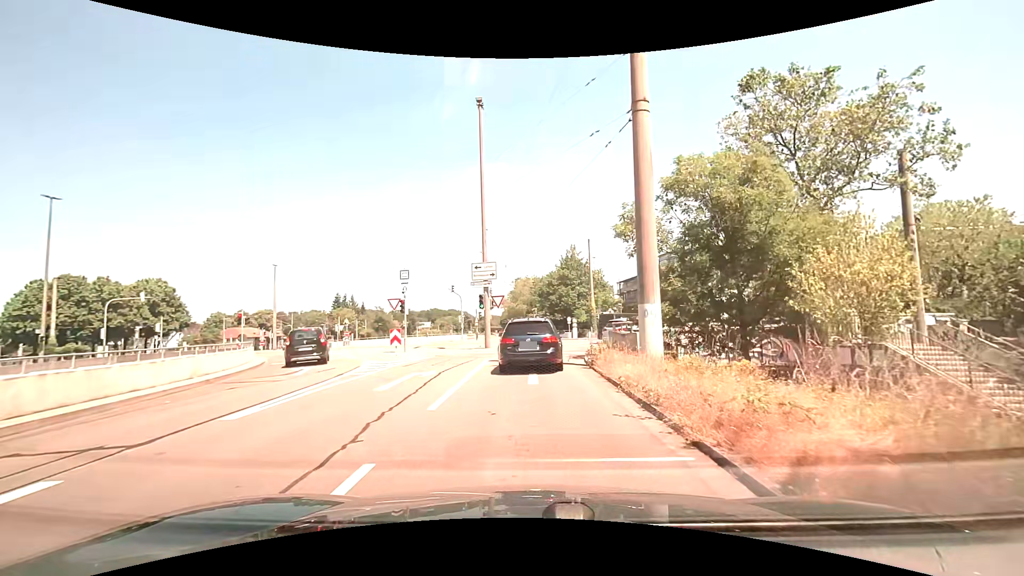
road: trunk_link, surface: asphalt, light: Day
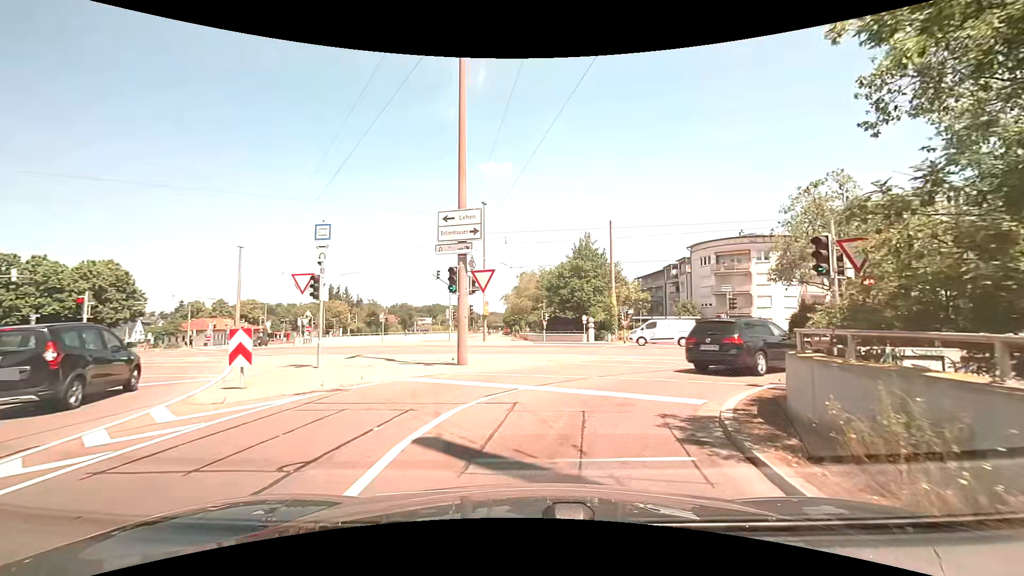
(-0.2, +12.7) m; -1°
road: tertiary_link
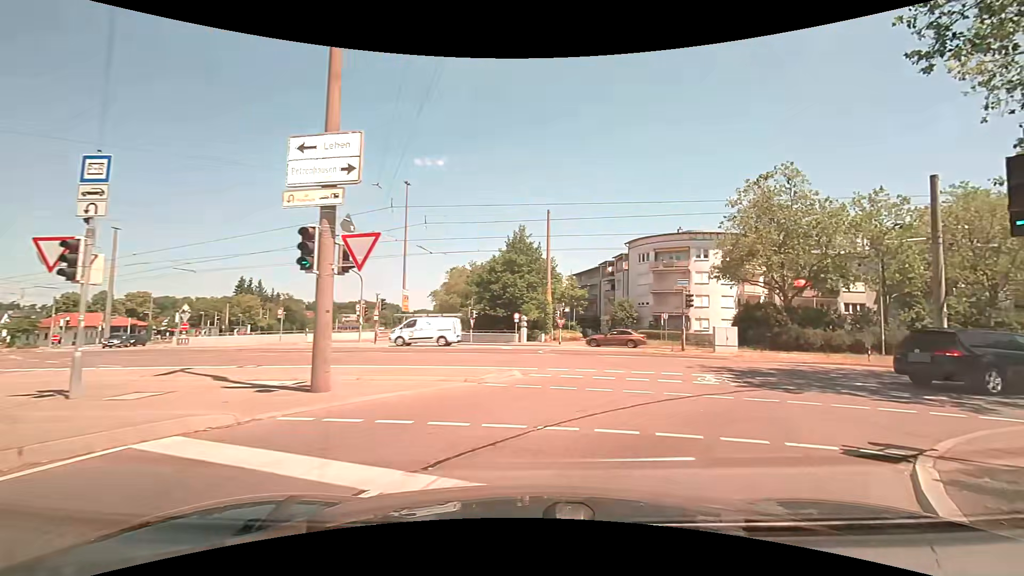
(+0.2, +5.8) m; +8°
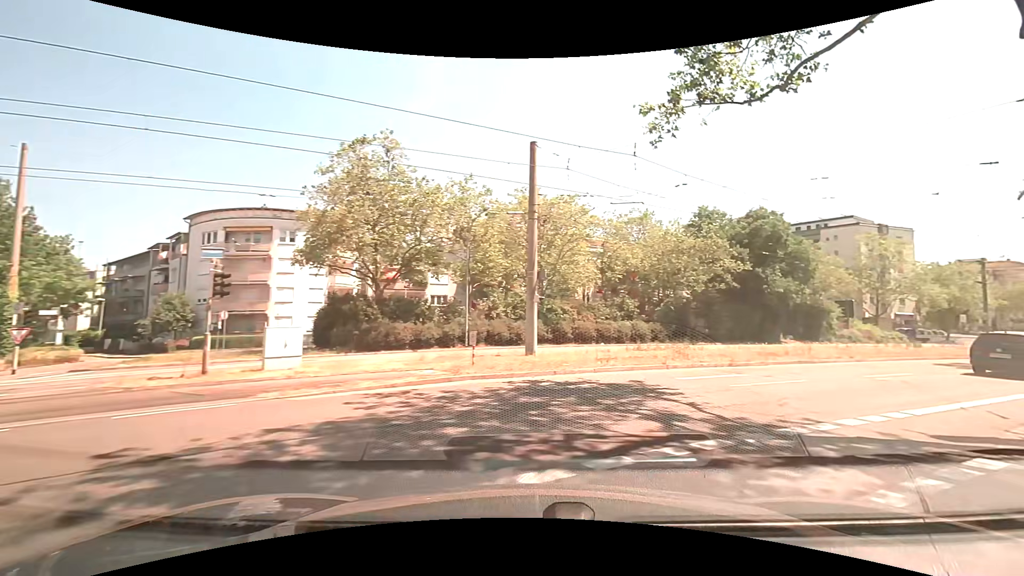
(+3.9, +10.1) m; +44°
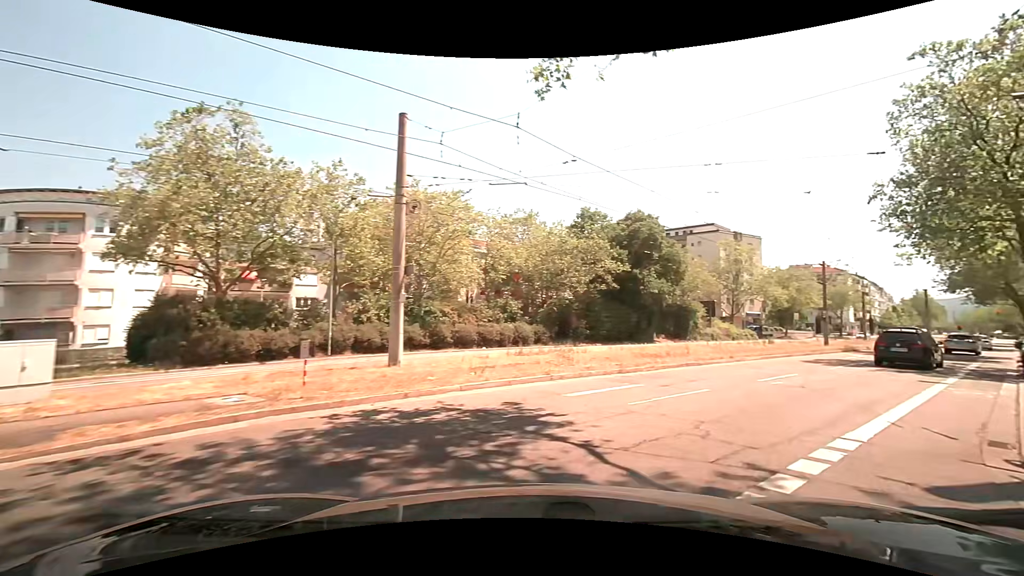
(+0.3, +3.1) m; +12°
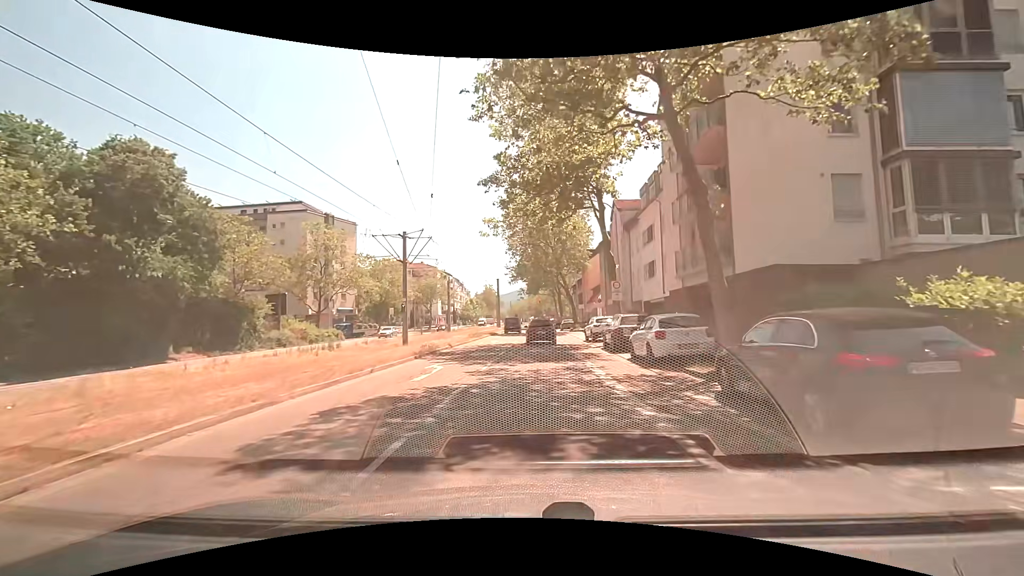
(+8.7, +15.9) m; +42°
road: tertiary
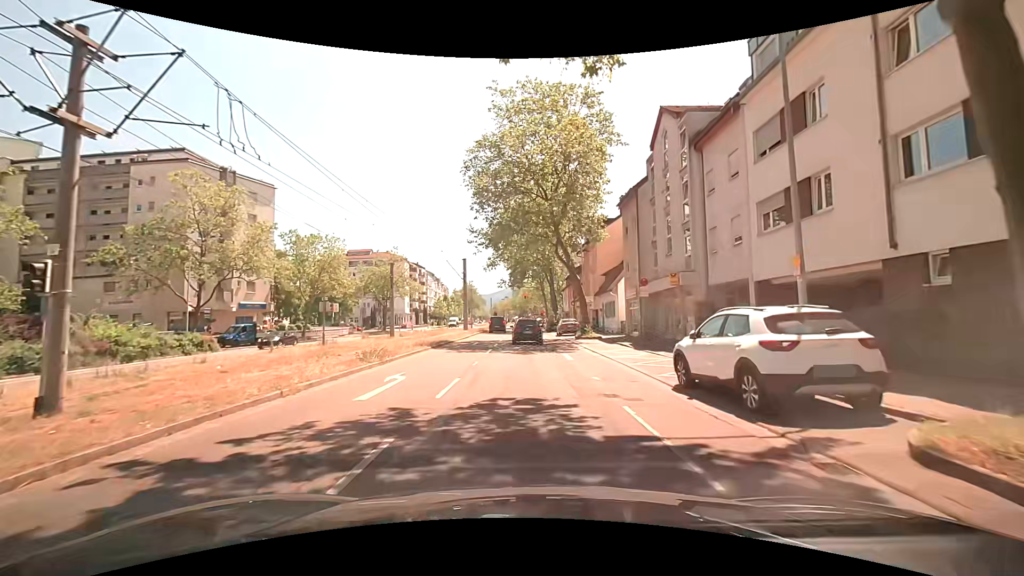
(+0.3, +22.9) m; +2°
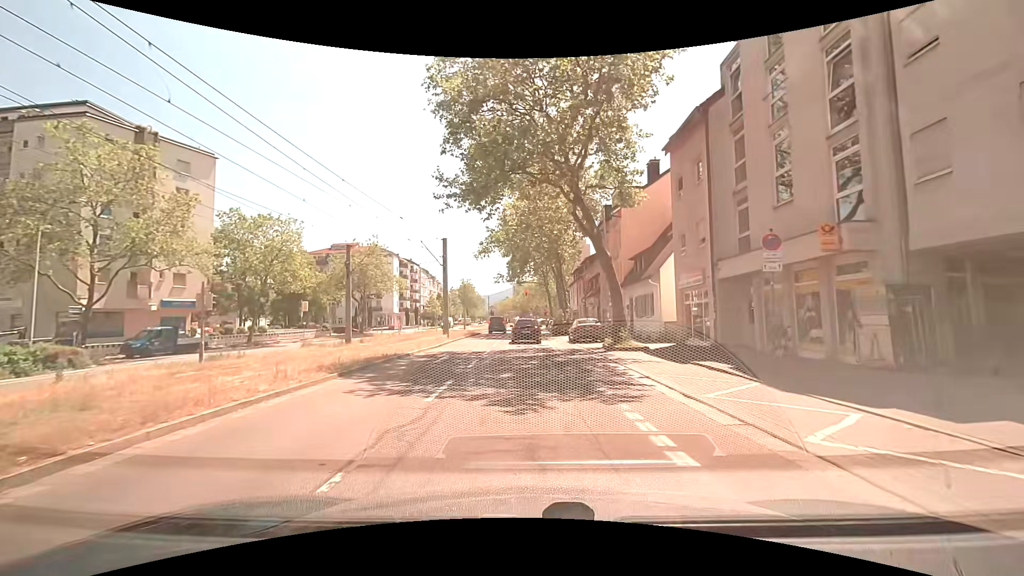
(0.0, +12.3) m; 0°
